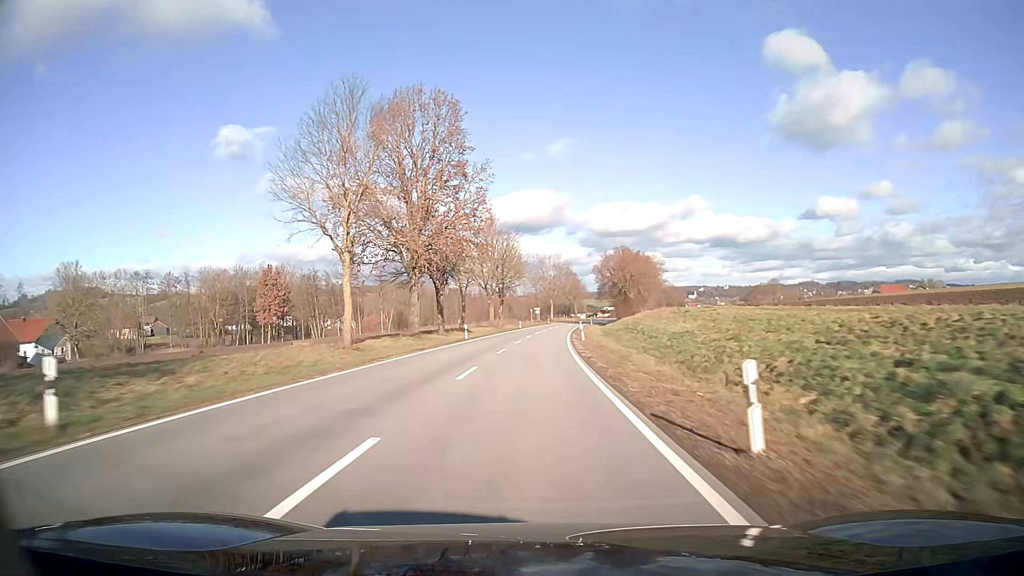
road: secondary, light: Day
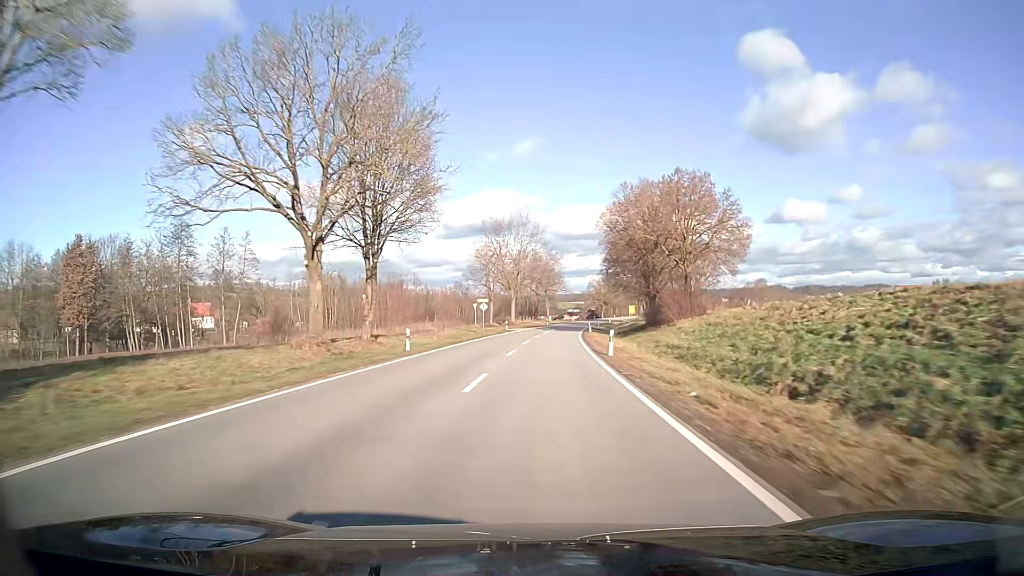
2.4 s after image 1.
(+1.7, +63.1) m; +3°
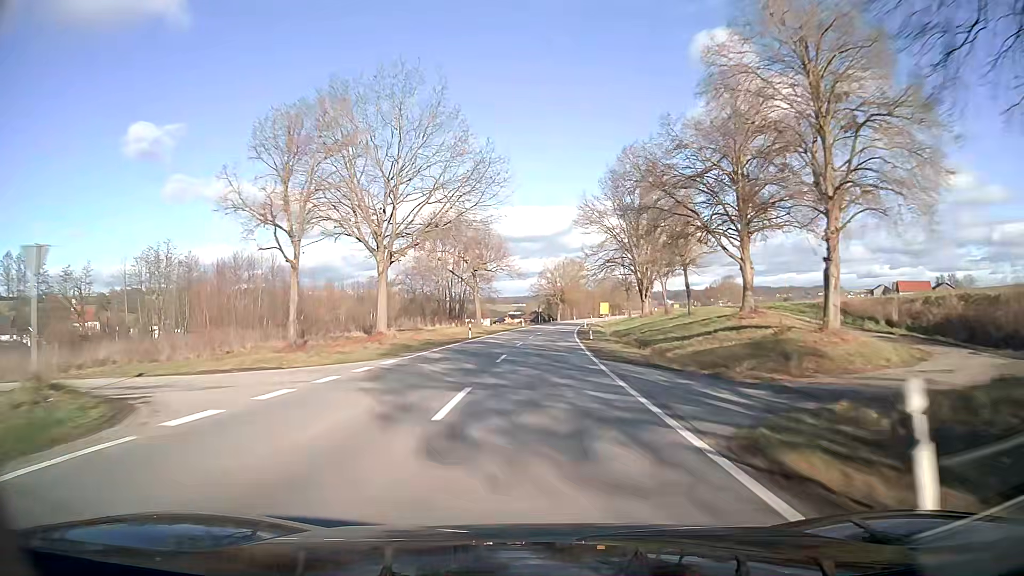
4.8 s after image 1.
(+2.6, +63.1) m; +5°
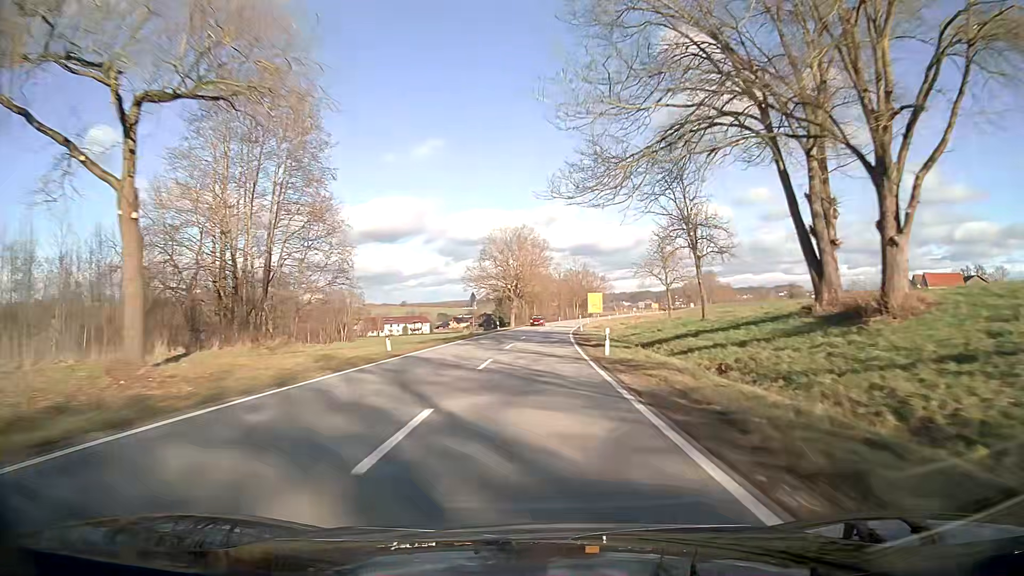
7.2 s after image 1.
(+2.4, +63.1) m; +4°
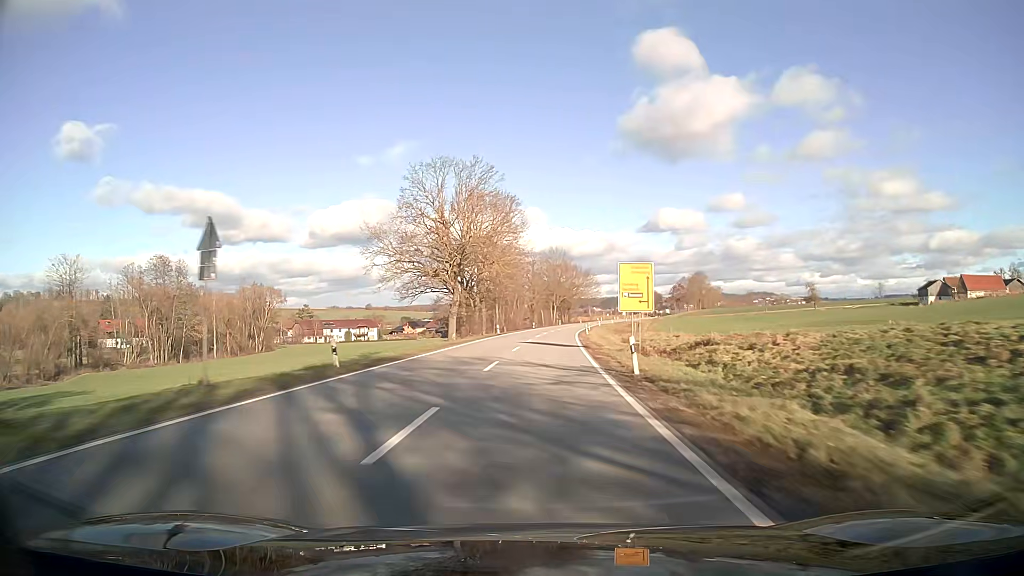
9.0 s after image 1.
(+1.0, +47.3) m; +3°
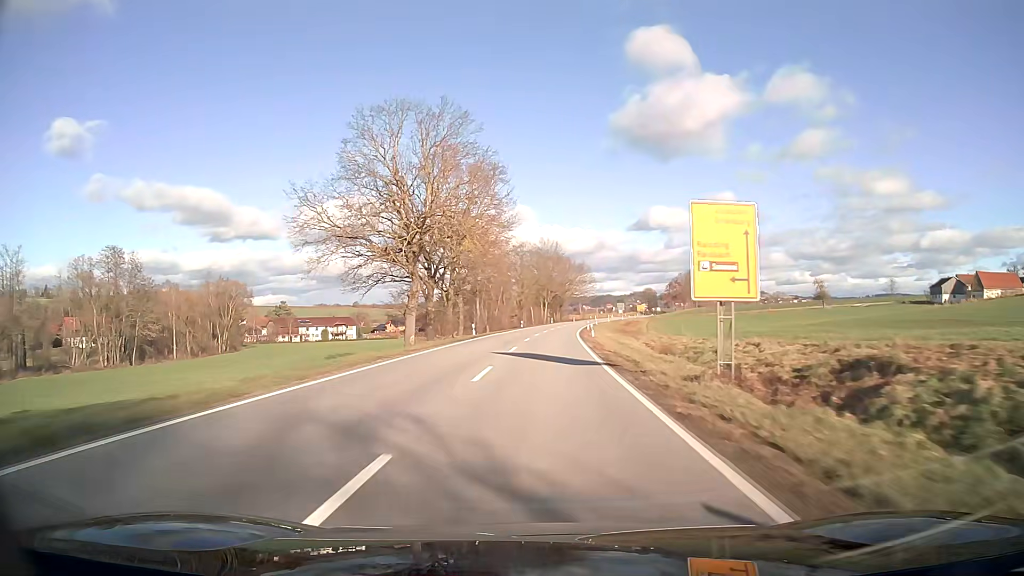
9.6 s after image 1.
(+0.1, +15.8) m; +1°
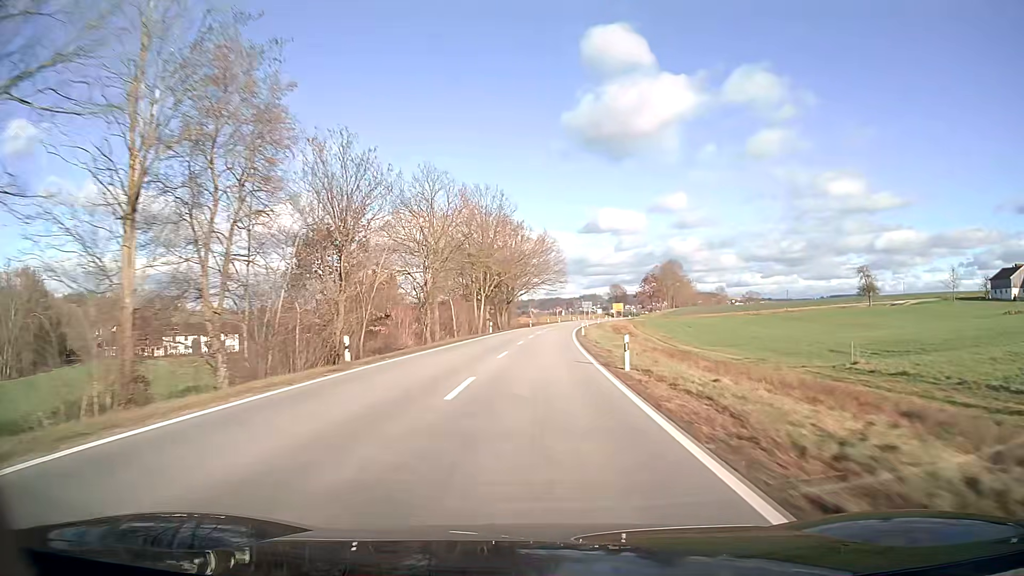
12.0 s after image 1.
(+2.4, +63.0) m; +4°
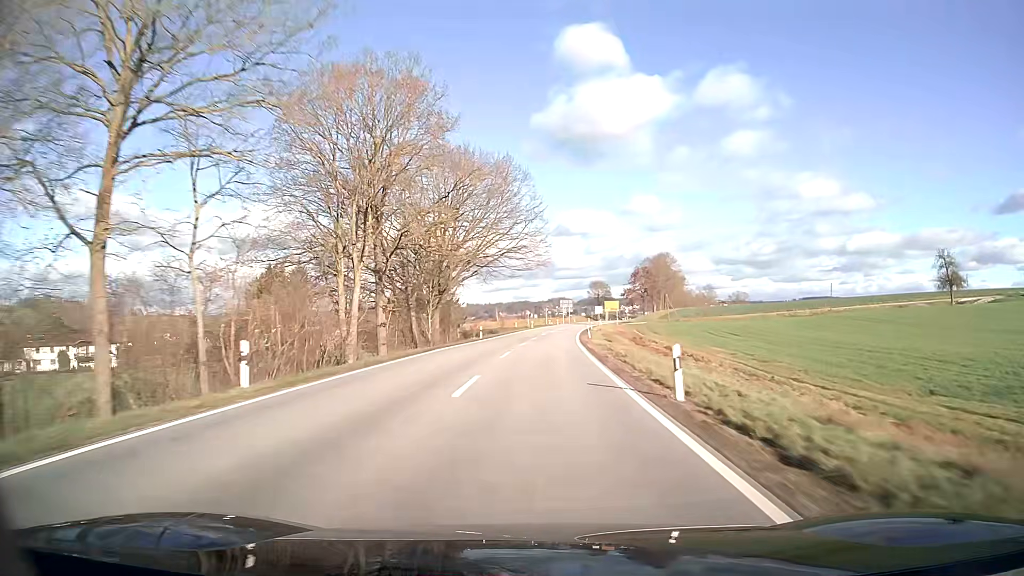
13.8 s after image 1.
(+1.2, +47.3) m; +3°
(0, +10) (0, +20) (+1, +30) (+1, +40) (+2, +50) (+2, +60) (+3, +70) (+4, +80) (+5, +90) (+6, +100) m
